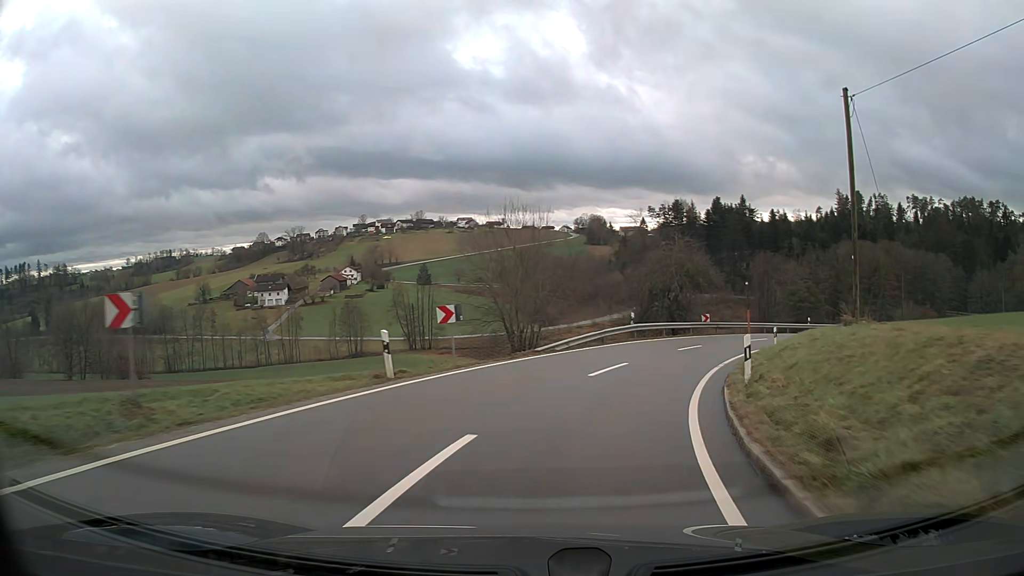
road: tertiary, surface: asphalt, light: Day
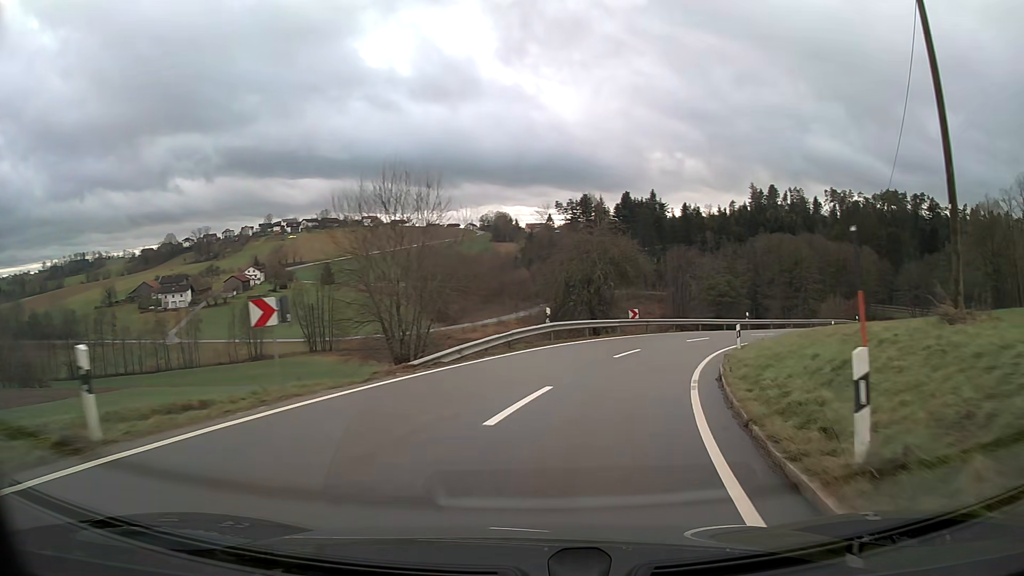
(+0.5, +7.2) m; +8°
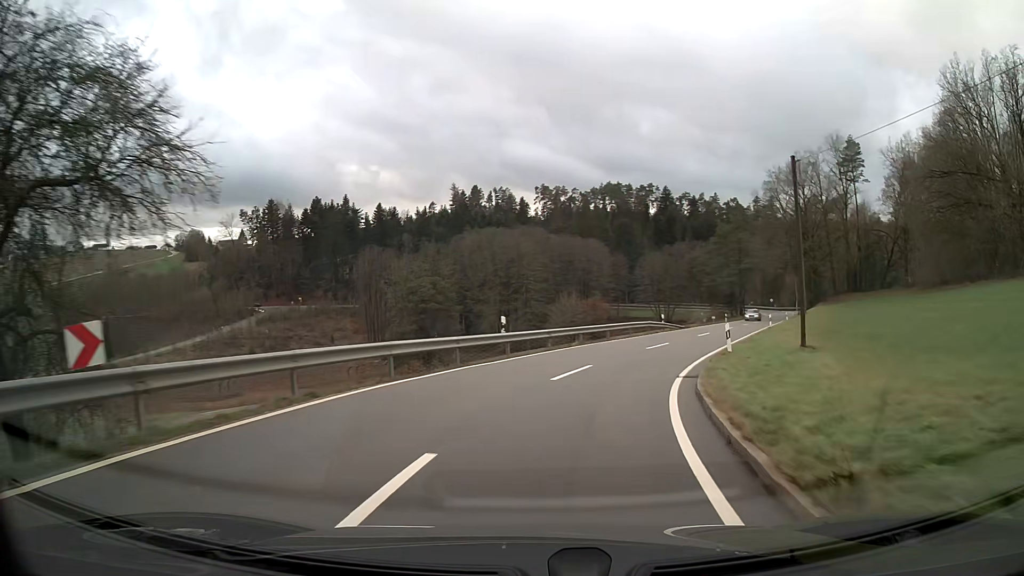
(+6.3, +28.3) m; +25°
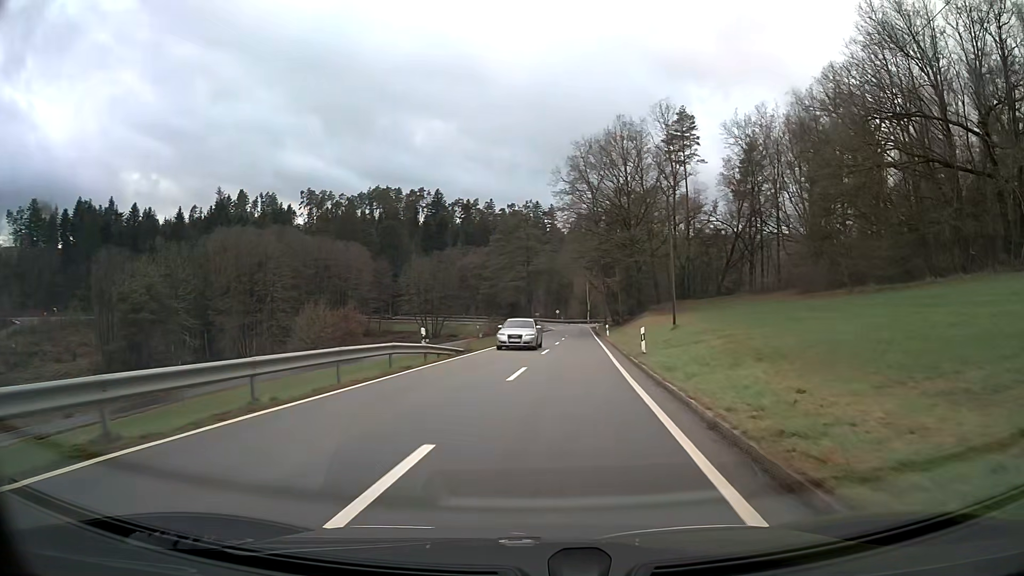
(+3.9, +22.3) m; +19°
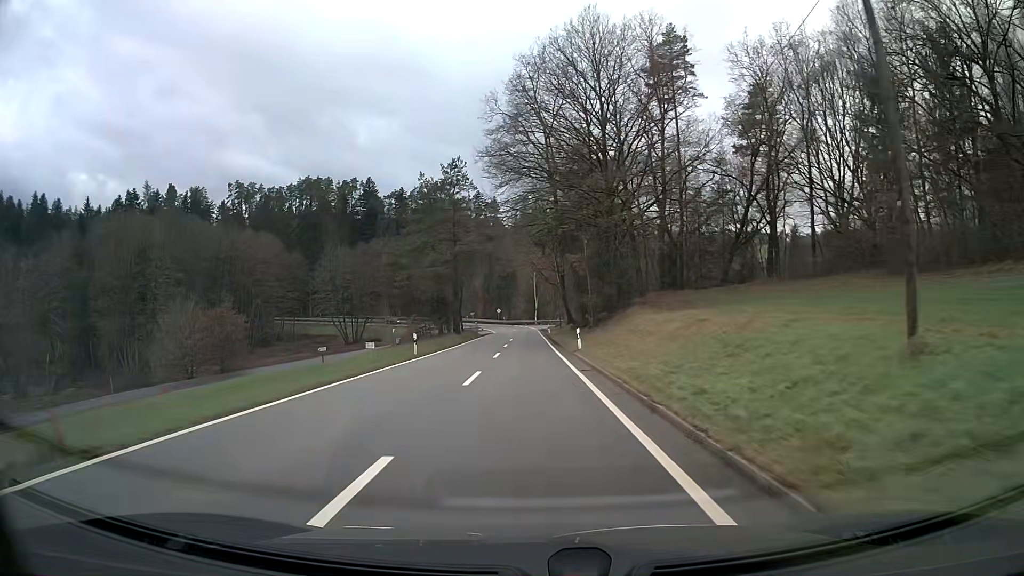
(+0.9, +24.9) m; +3°
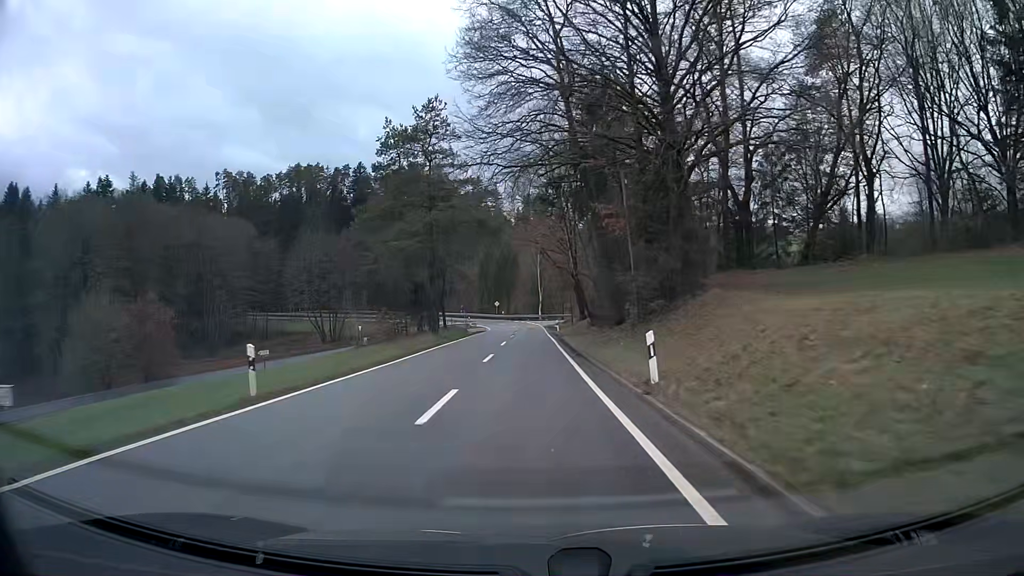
(0.0, +17.6) m; 0°
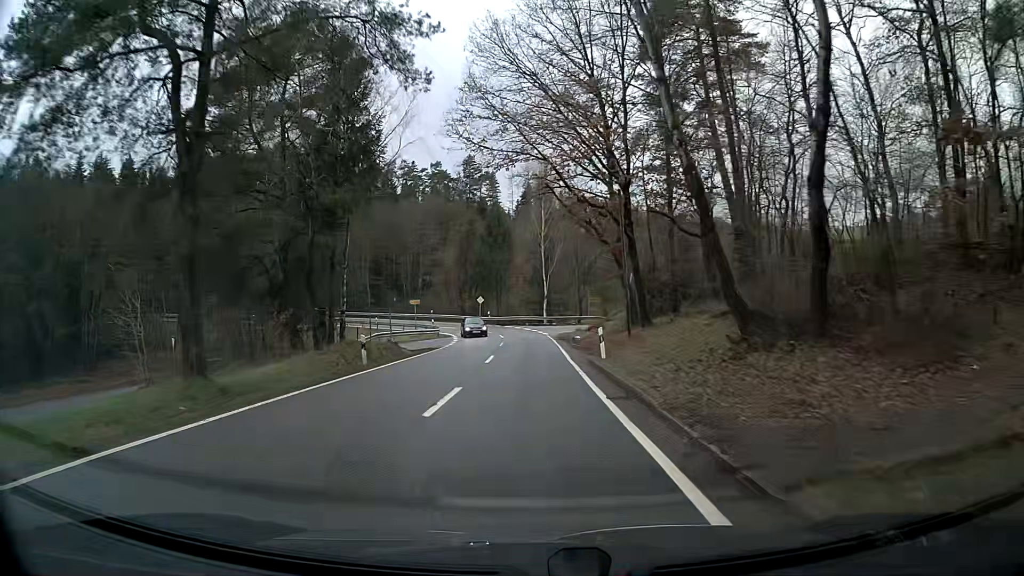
(+0.1, +35.5) m; 0°
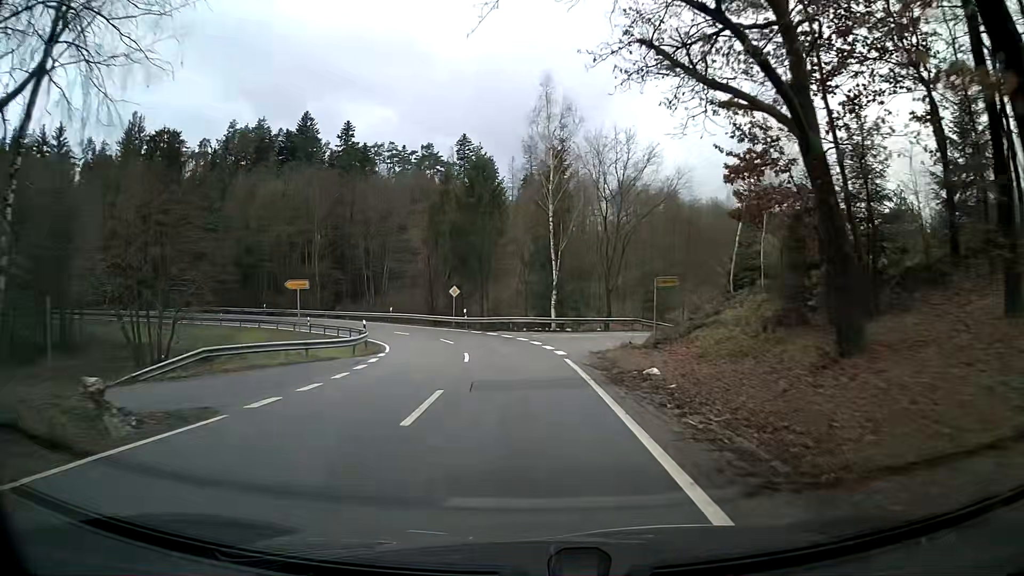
(-0.1, +24.6) m; -1°
(0, +10) (-1, +20) (-2, +30) (-5, +39) (-10, +48) (-16, +56) (-23, +64) (-31, +69) (-40, +73) (-49, +76) m
